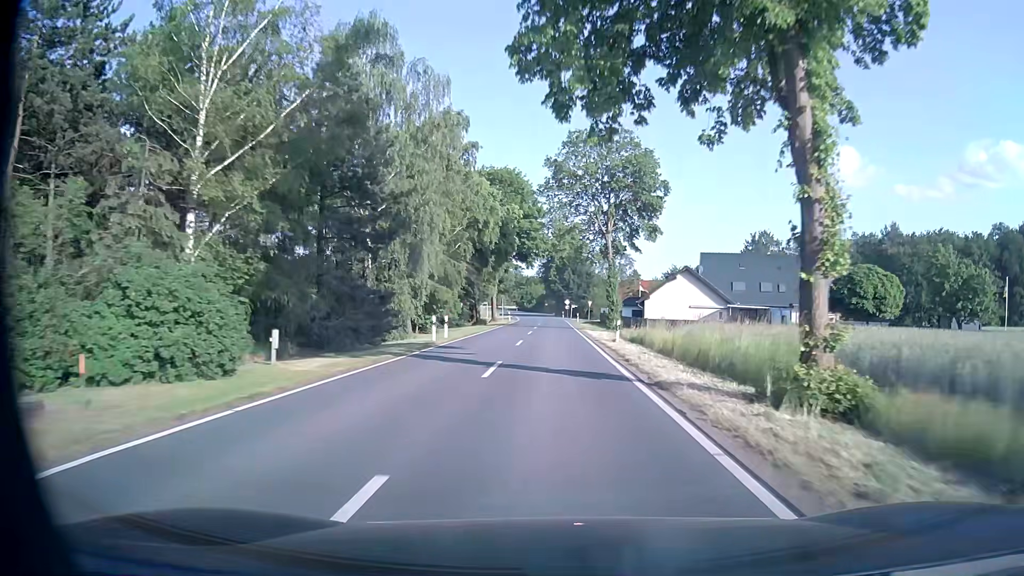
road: tertiary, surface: asphalt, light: Day
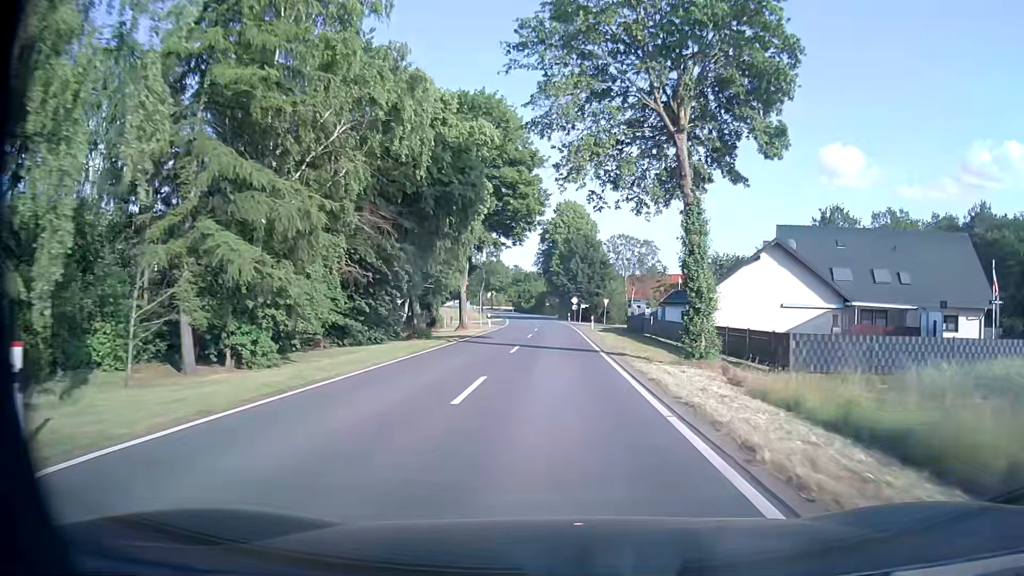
(-0.1, +27.2) m; 0°
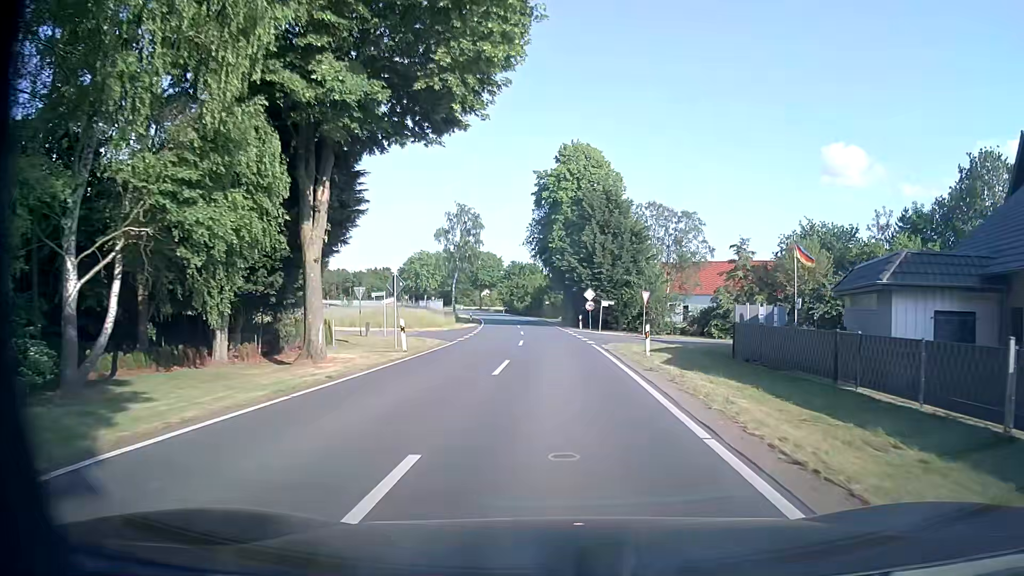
(-0.3, +31.0) m; 0°
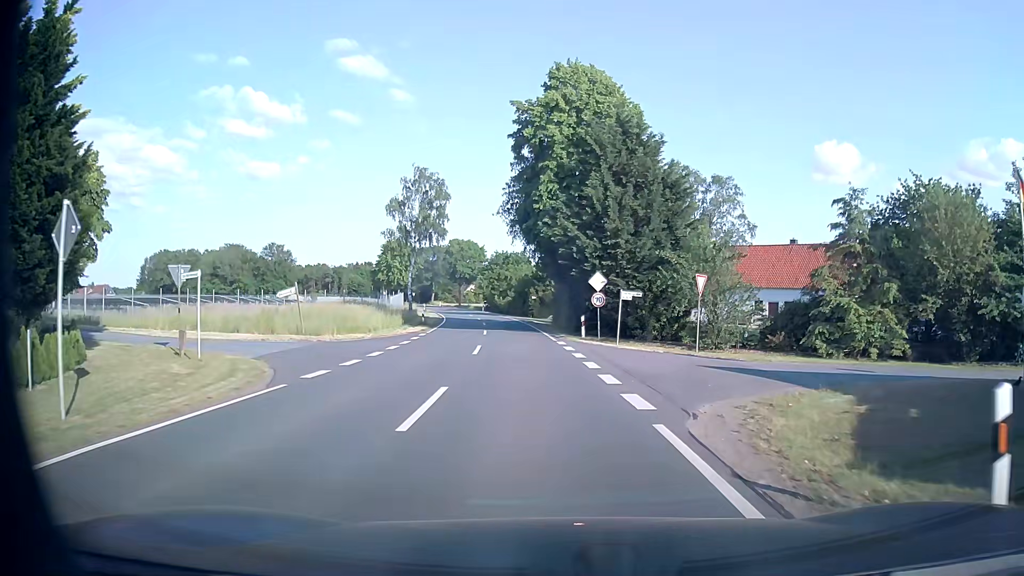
(0.0, +18.4) m; -1°
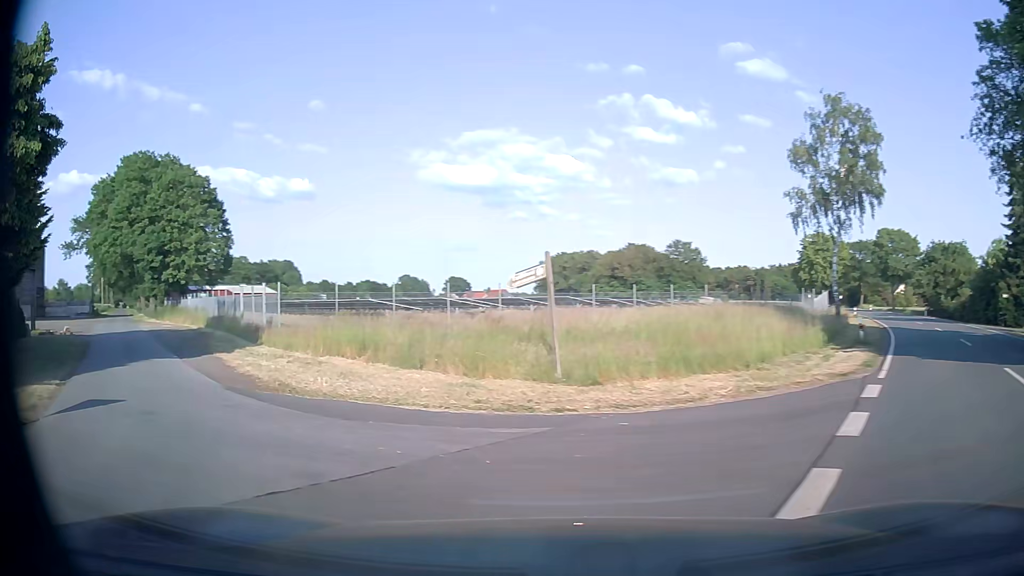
(-3.1, +20.6) m; -35°
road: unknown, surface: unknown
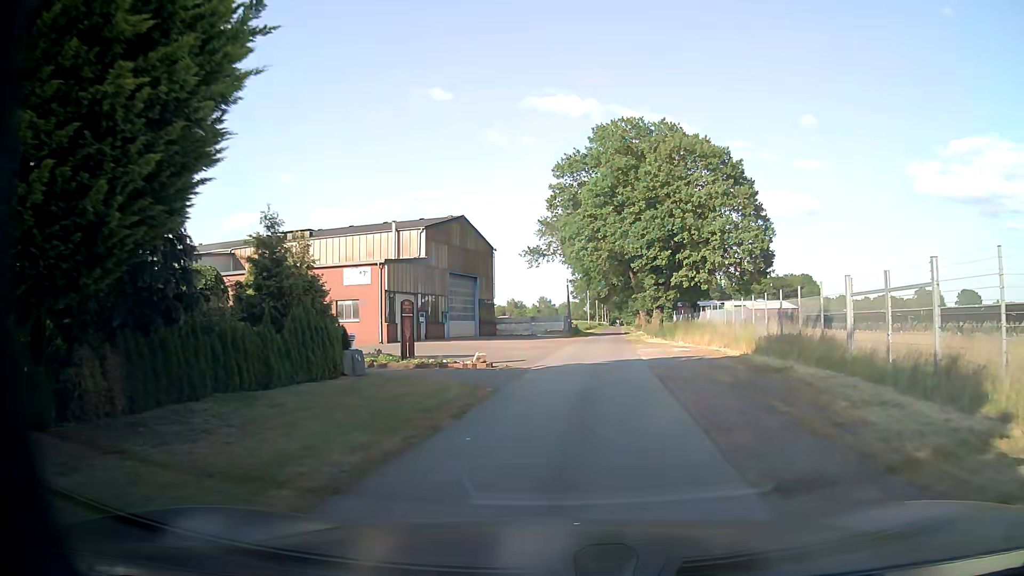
(-9.5, +15.4) m; -44°
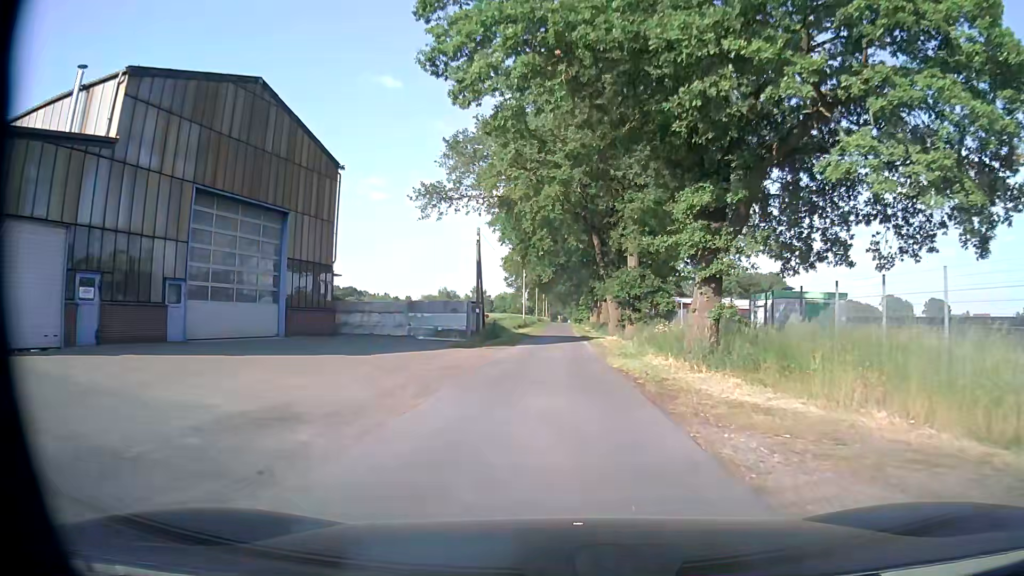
(+1.9, +32.5) m; +5°
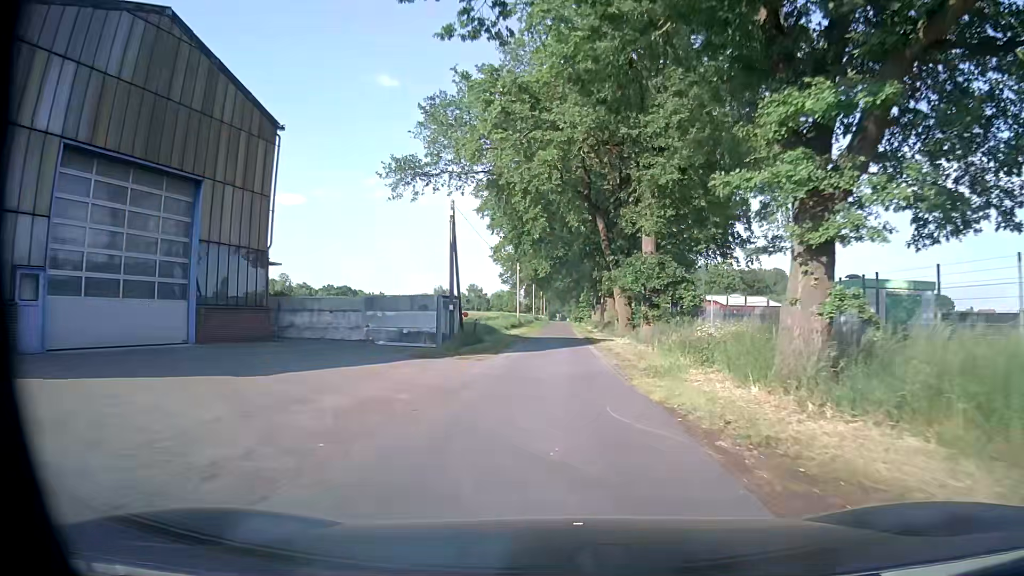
(0.0, +7.6) m; 0°
(0, +10) (0, +20) (0, +30) (0, +40) (0, +50) (0, +60) (0, +70) (0, +80) (0, +90) (0, +100) m
